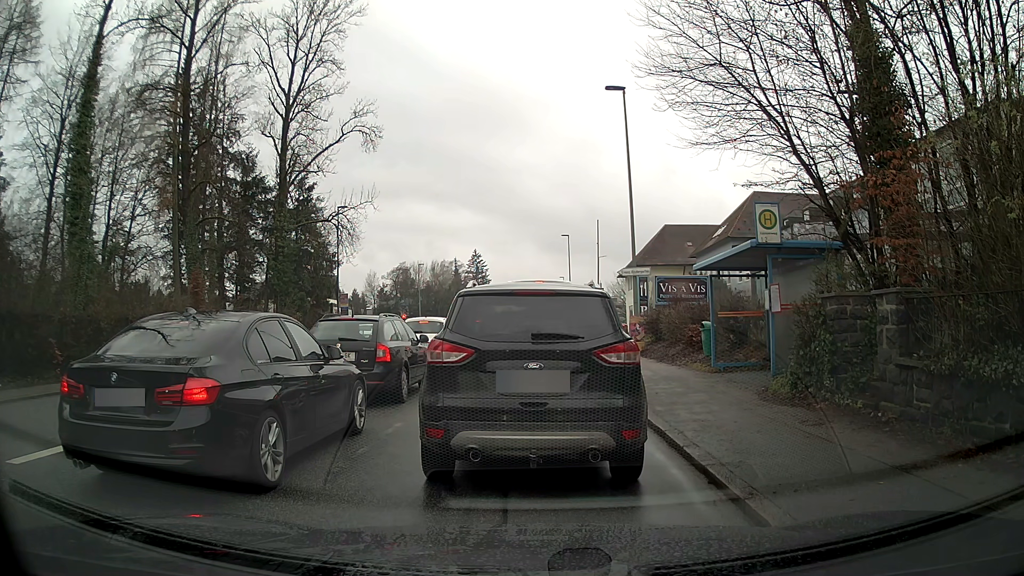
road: tertiary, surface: asphalt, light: Day
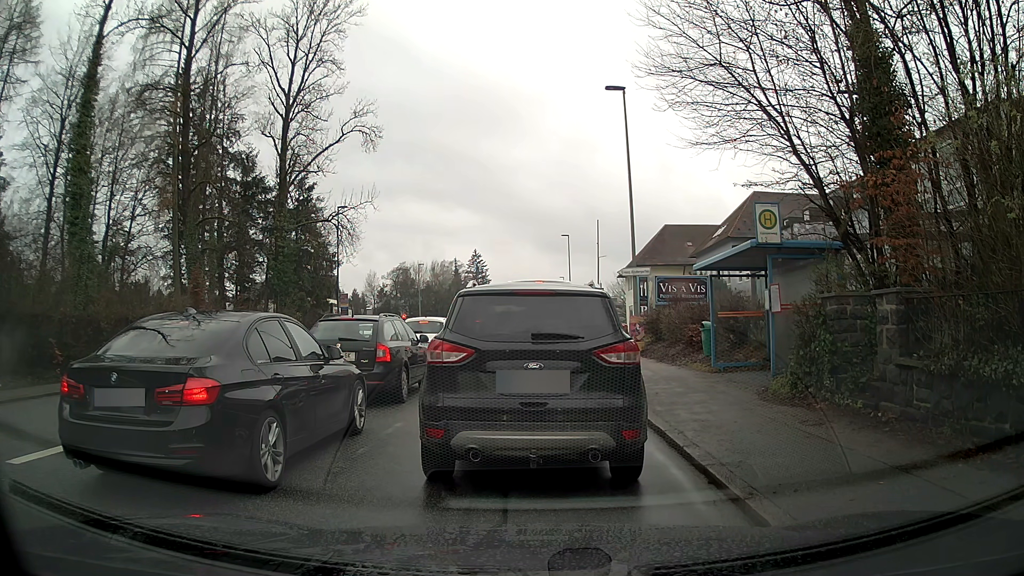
(0.0, 0.0) m; 0°
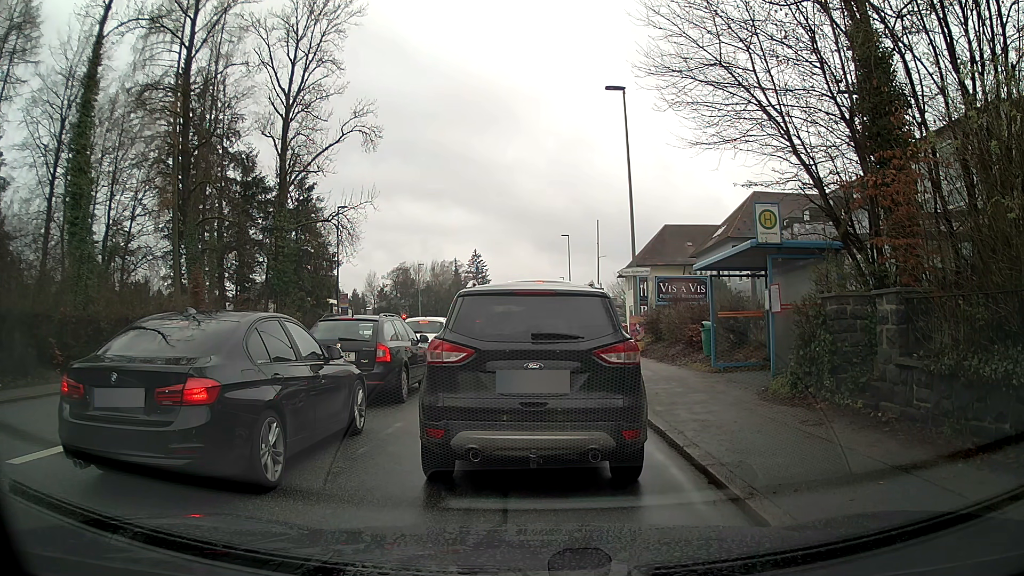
(0.0, 0.0) m; 0°
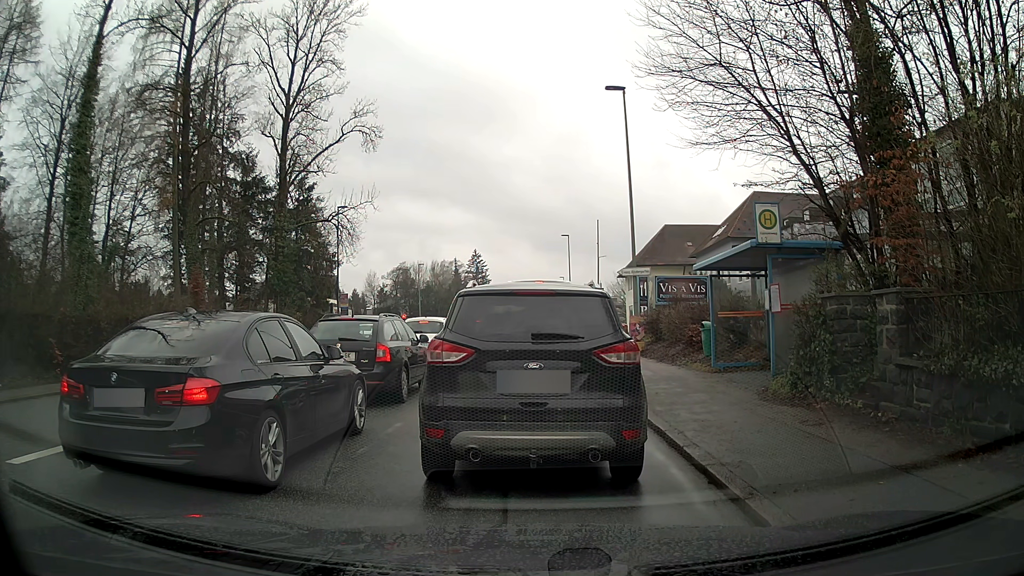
(0.0, 0.0) m; 0°
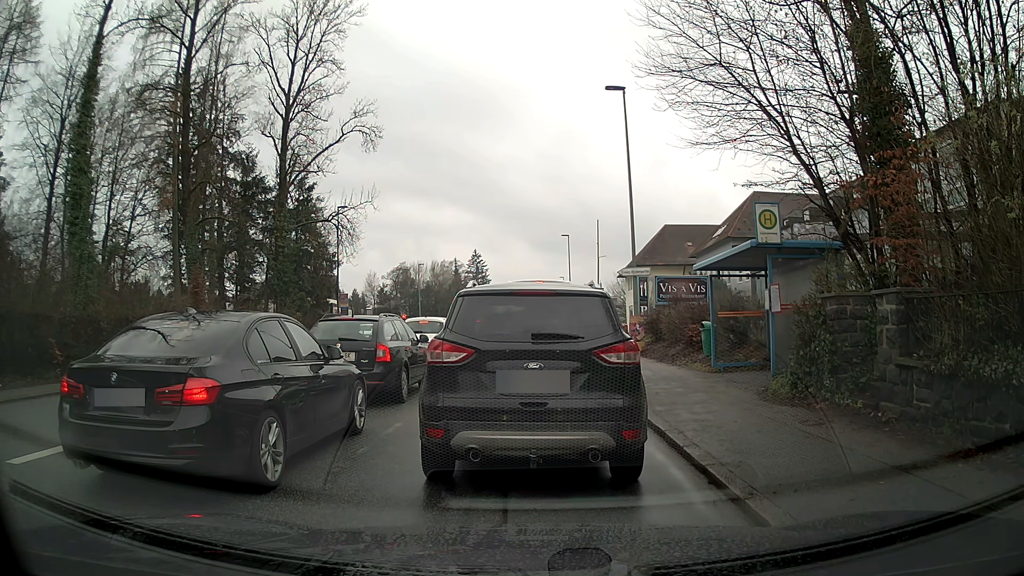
(0.0, 0.0) m; 0°
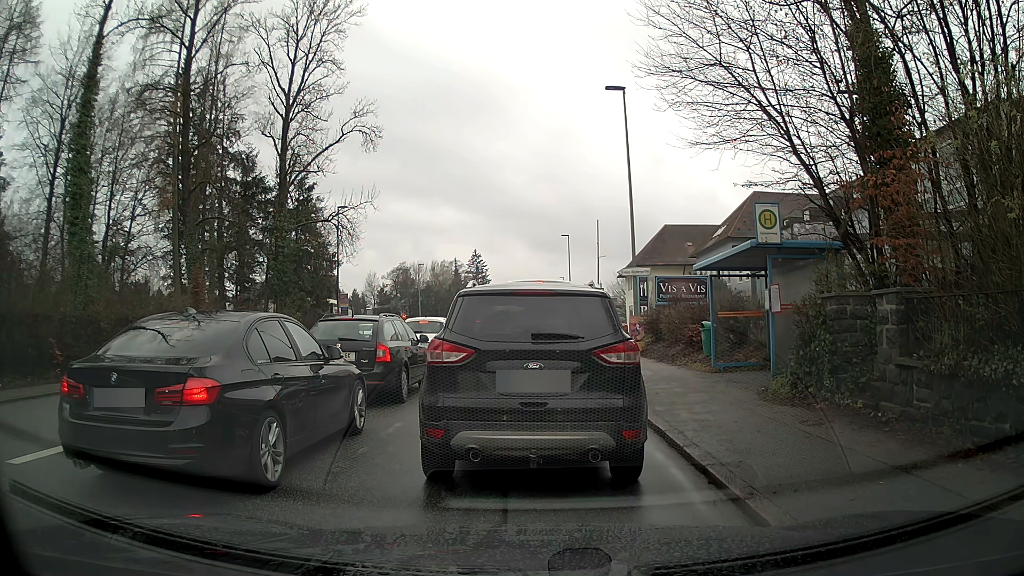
(0.0, 0.0) m; 0°
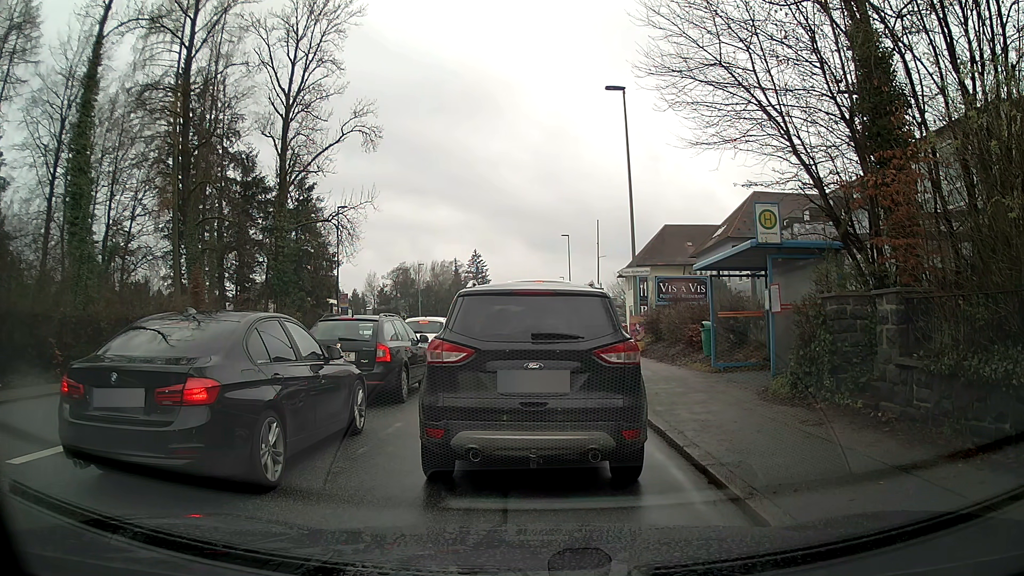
(0.0, 0.0) m; 0°
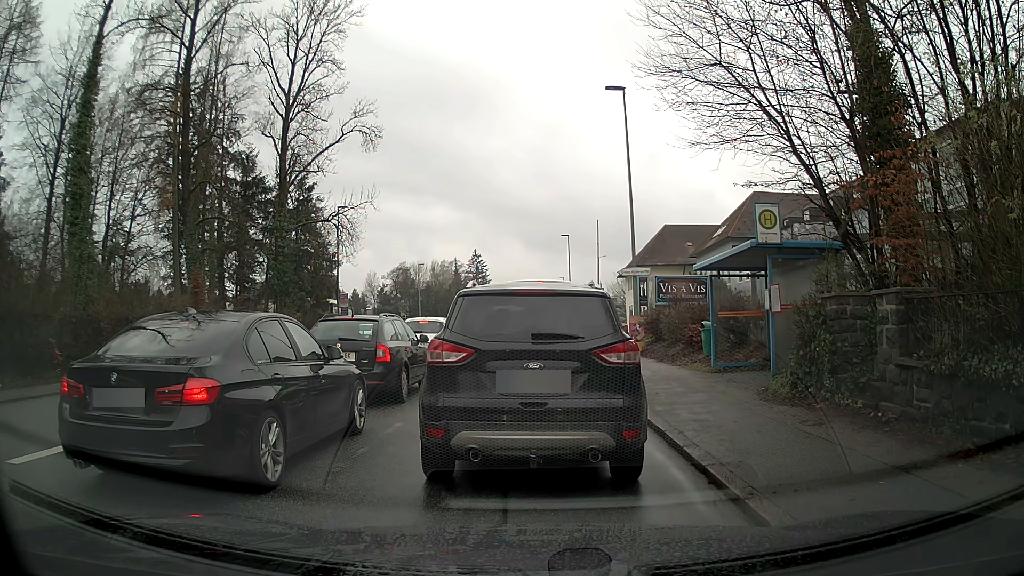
(0.0, 0.0) m; 0°
(0, +10) (+1, +20) (+1, +30) (+1, +40) (+1, +50) (+2, +60) (+2, +70) (+2, +80) (+4, +90) (+13, +94) m
